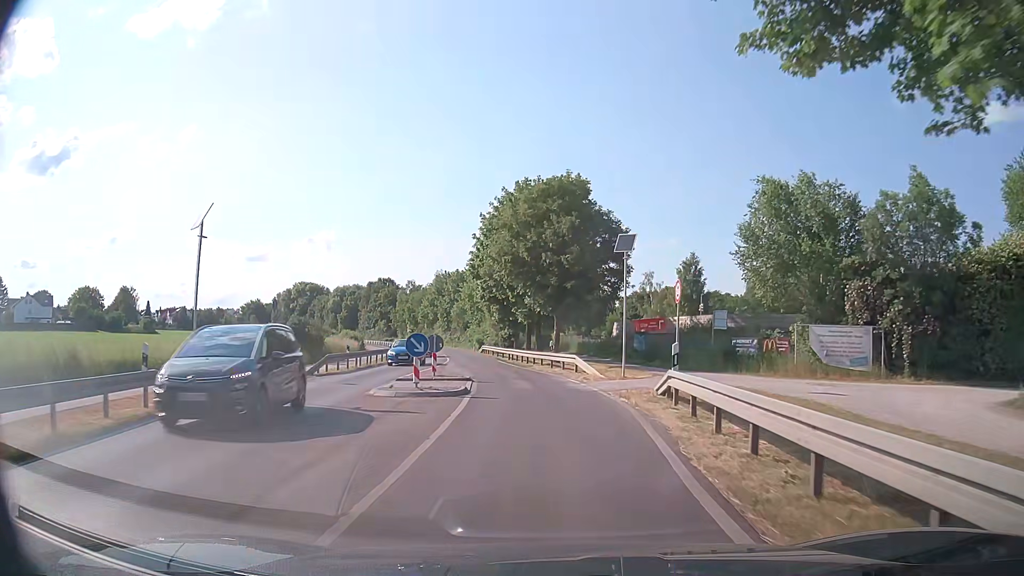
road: secondary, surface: asphalt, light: Day
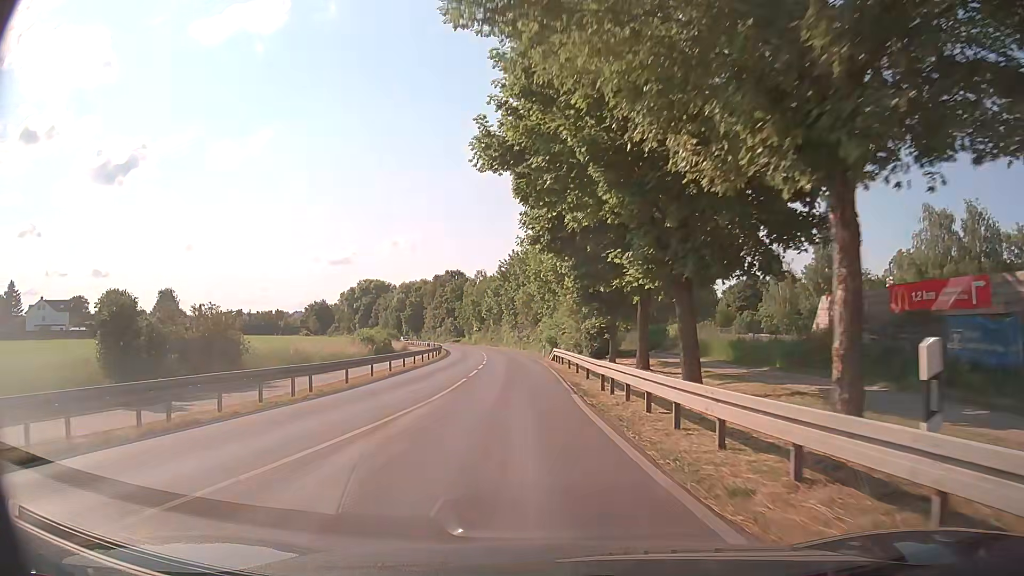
(-1.5, +27.4) m; -8°
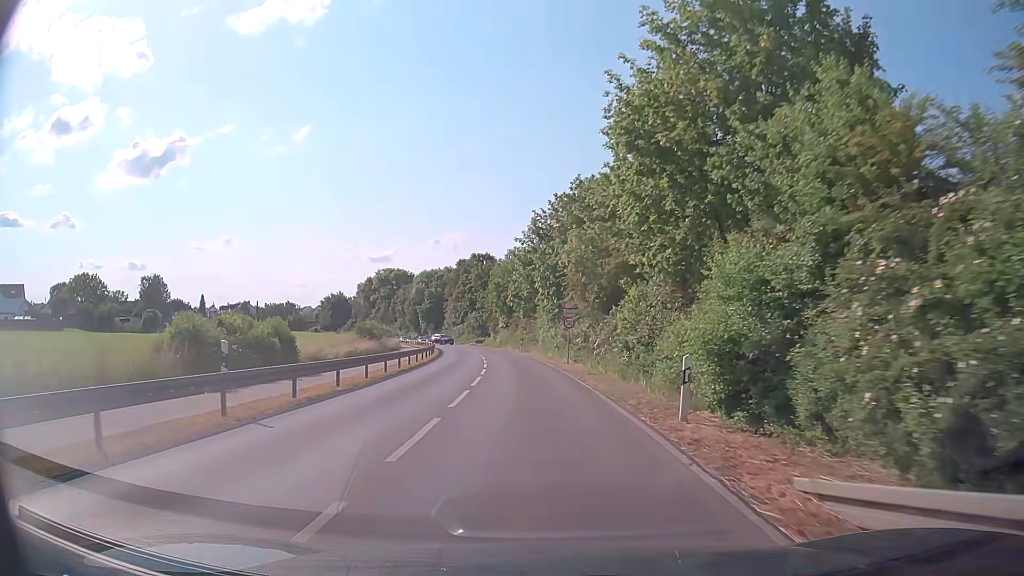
(-1.6, +35.8) m; -3°
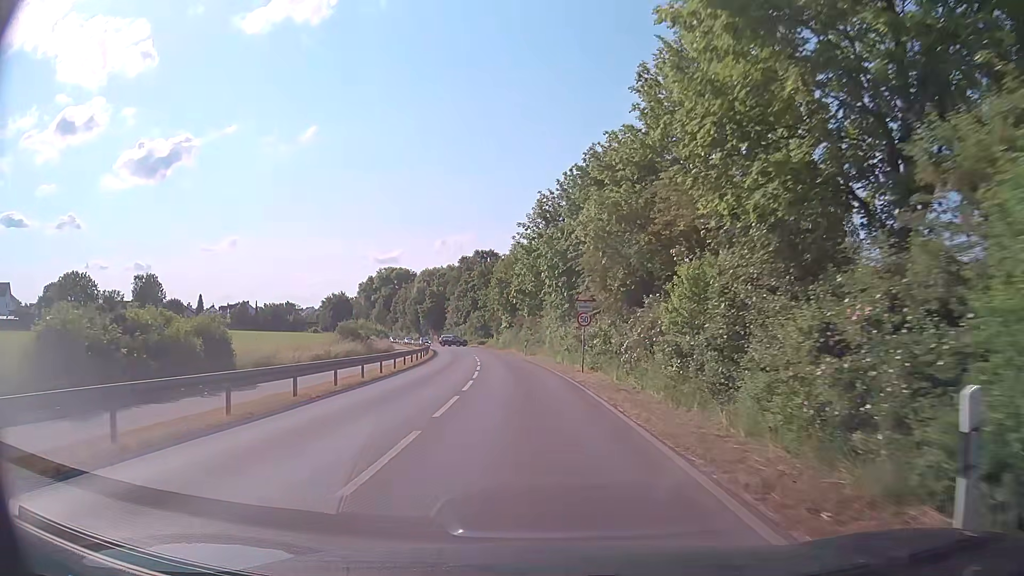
(-0.1, +7.6) m; -1°
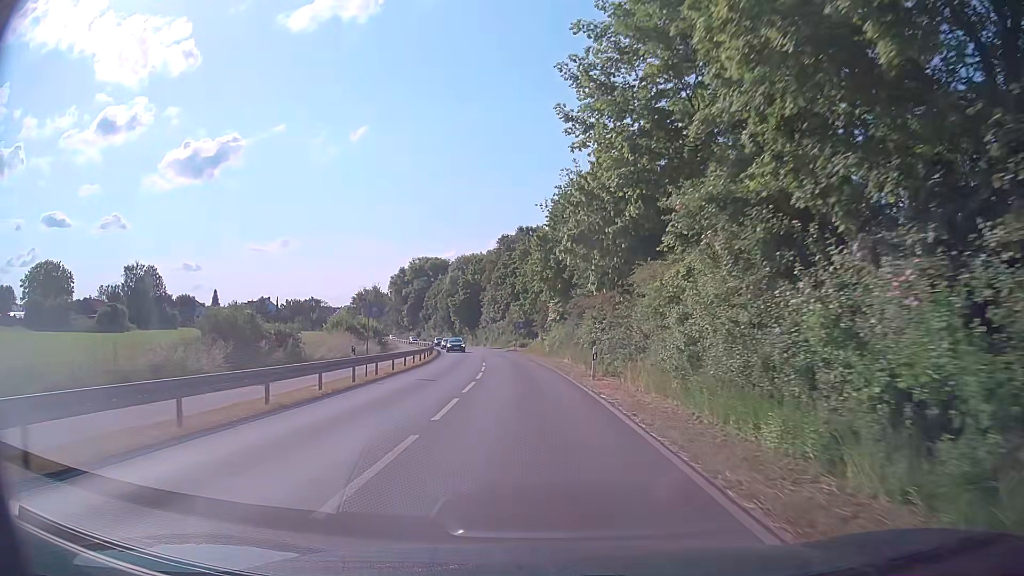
(-1.0, +30.5) m; -4°
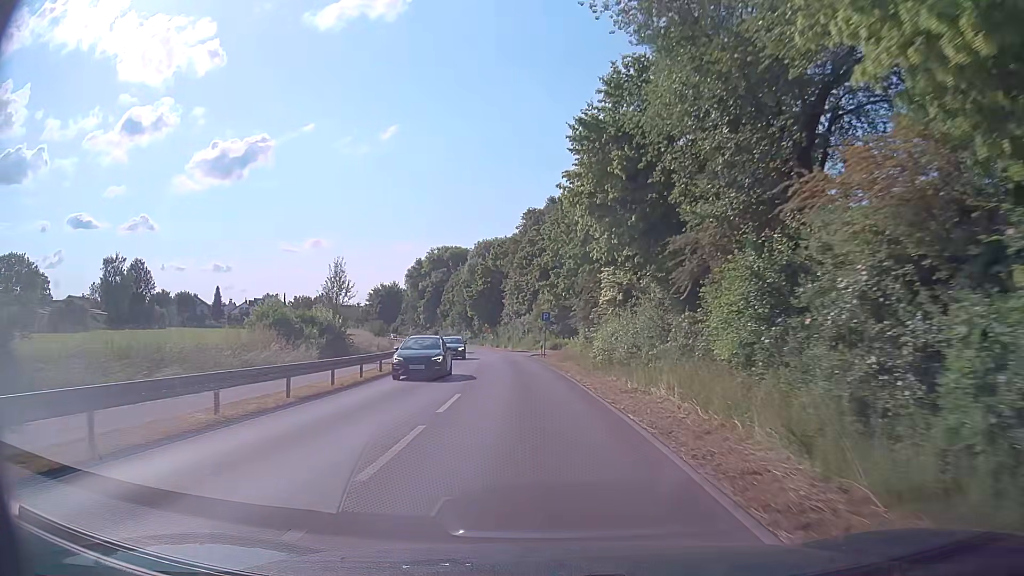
(-0.6, +22.9) m; -3°
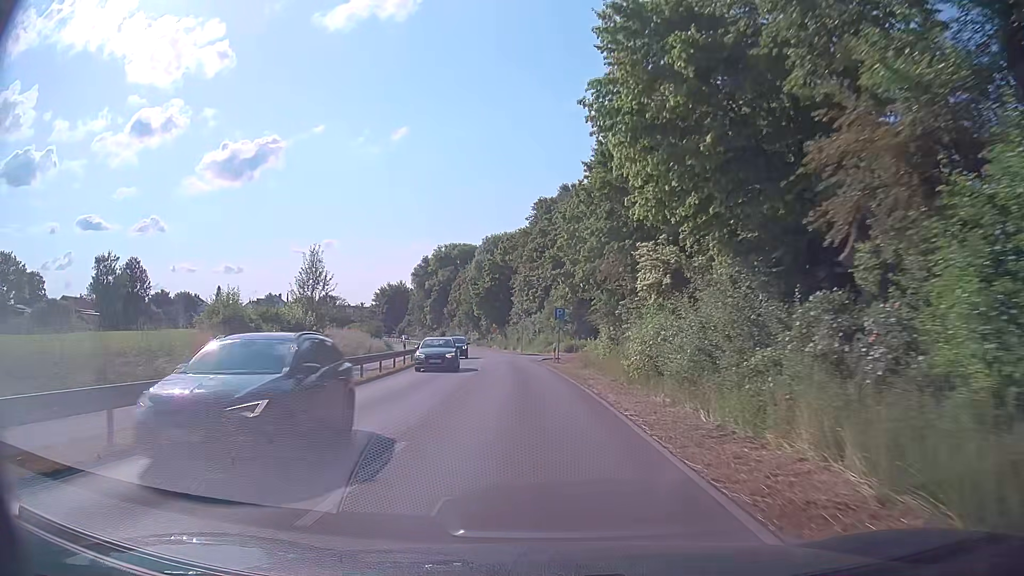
(-0.1, +7.6) m; -1°
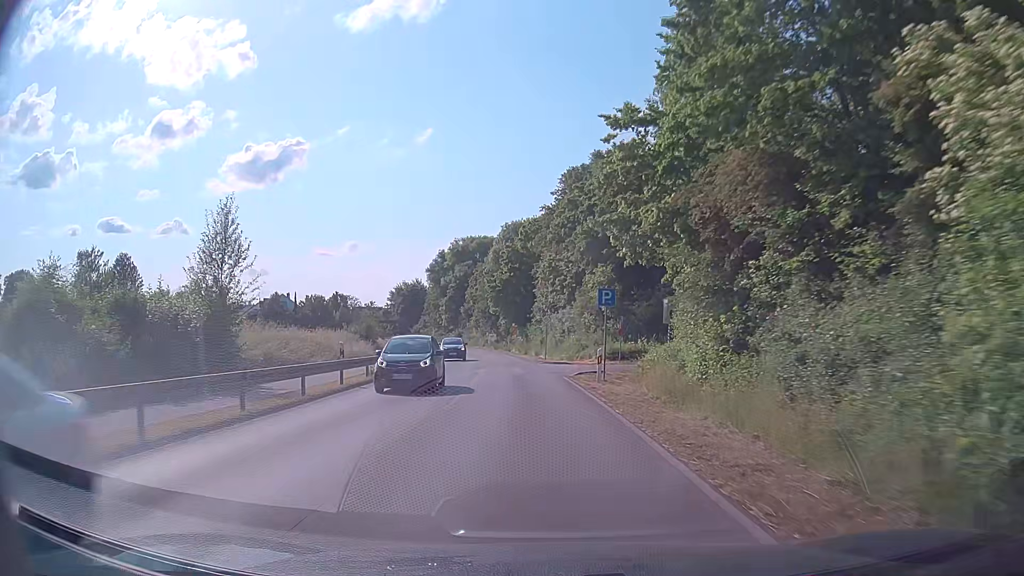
(-0.5, +15.3) m; -2°
(0, +10) (-1, +20) (-1, +30) (-2, +40) (-4, +50) (-5, +60) (-7, +70) (-8, +79) (-10, +89) (-13, +99) m
